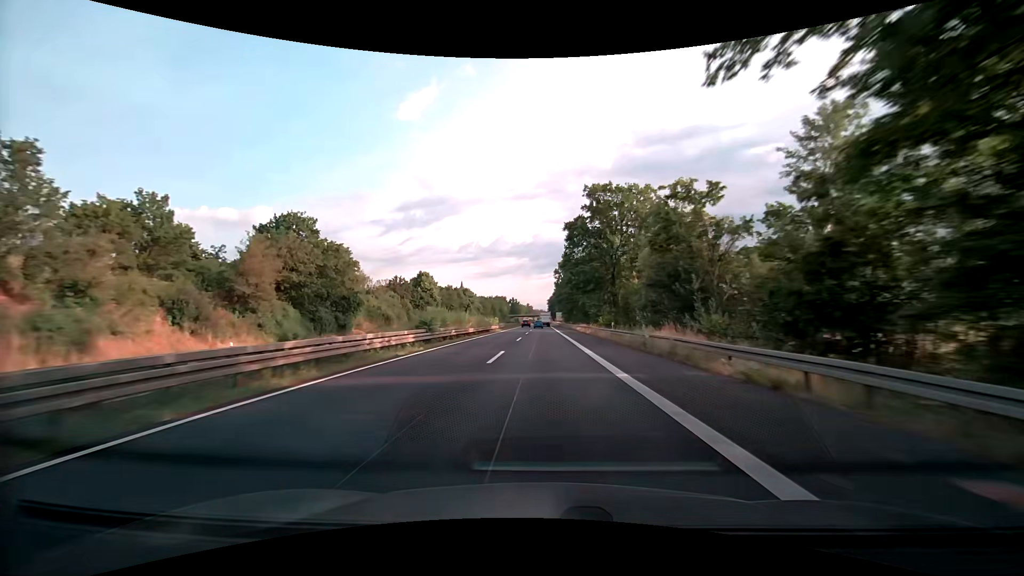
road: trunk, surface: asphalt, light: Day
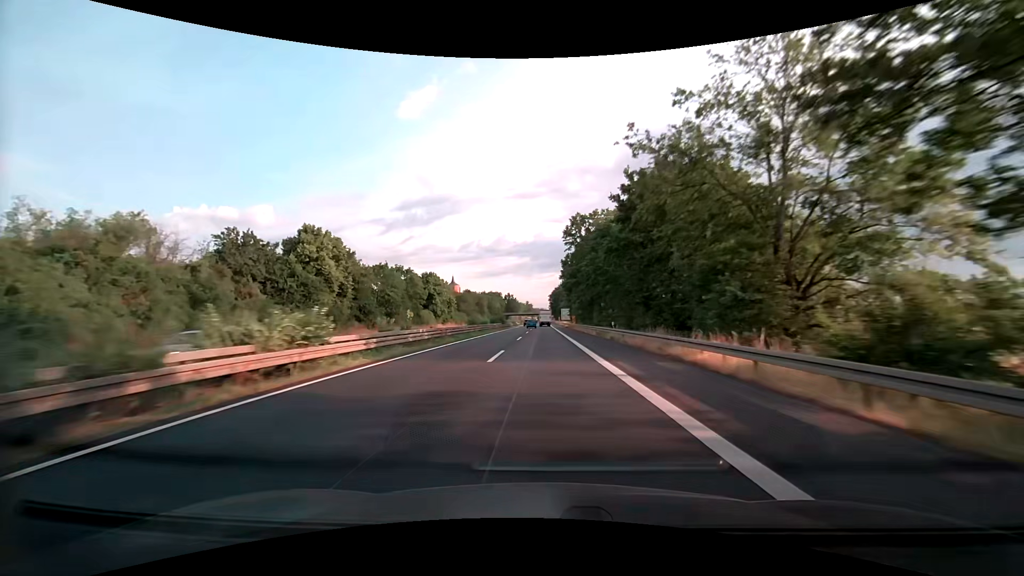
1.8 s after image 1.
(+0.1, +53.7) m; 0°
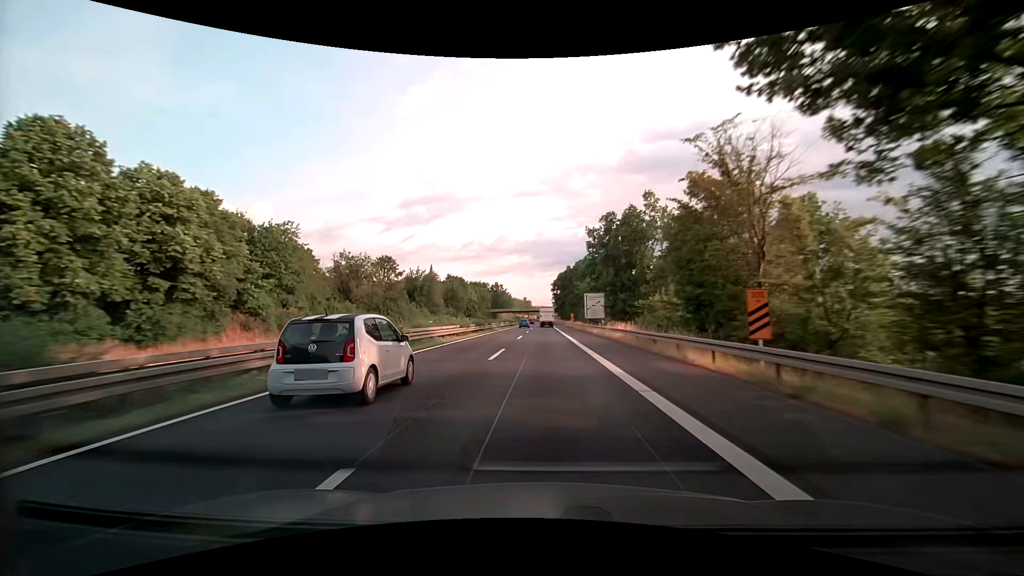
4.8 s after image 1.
(+0.3, +89.4) m; 0°
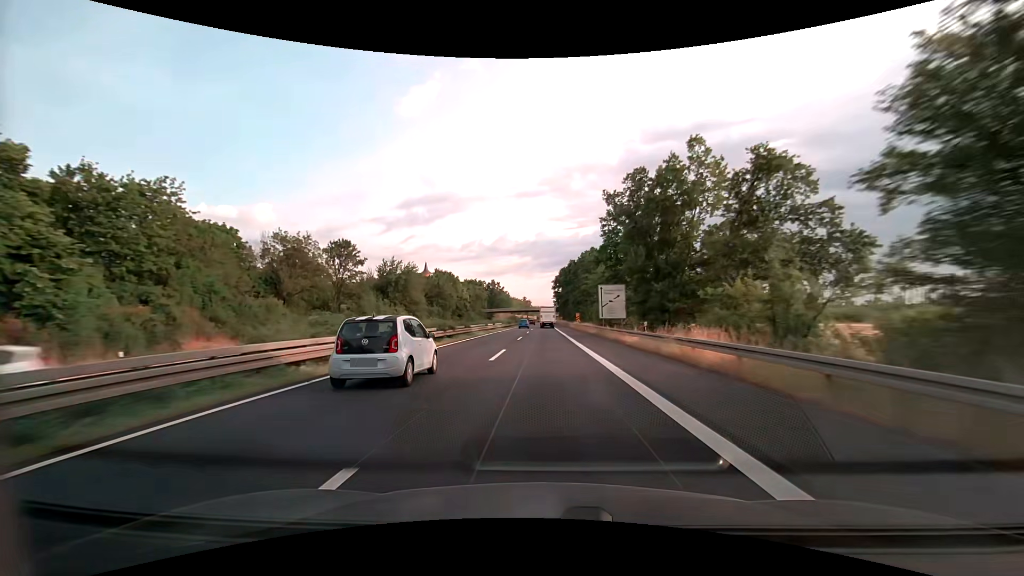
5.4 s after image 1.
(-0.1, +17.9) m; 0°
(0, +10) (0, +20) (0, +30) (0, +40) (0, +50) (0, +60) (0, +70) (0, +80) (0, +90) (0, +100) m
